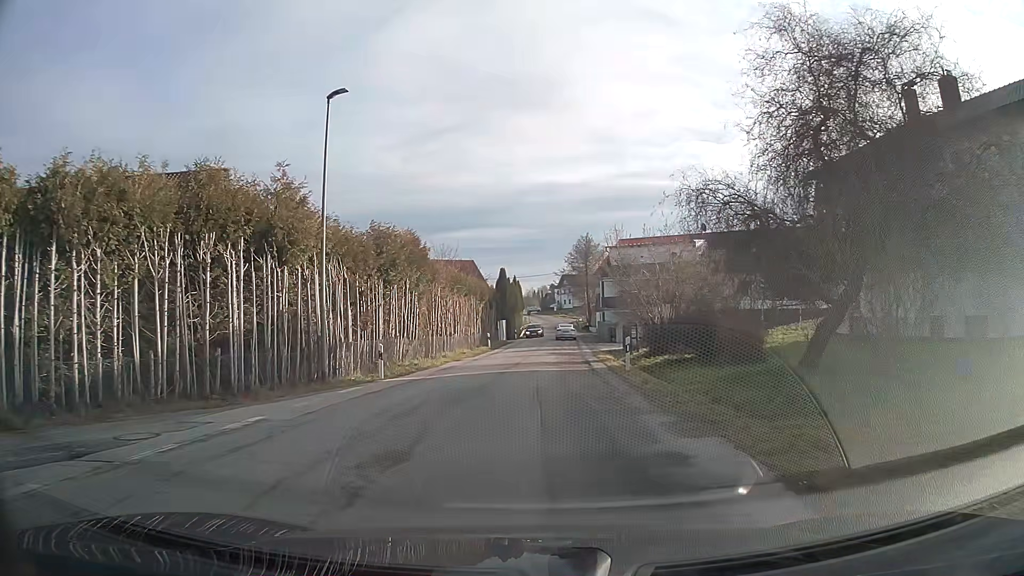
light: Day
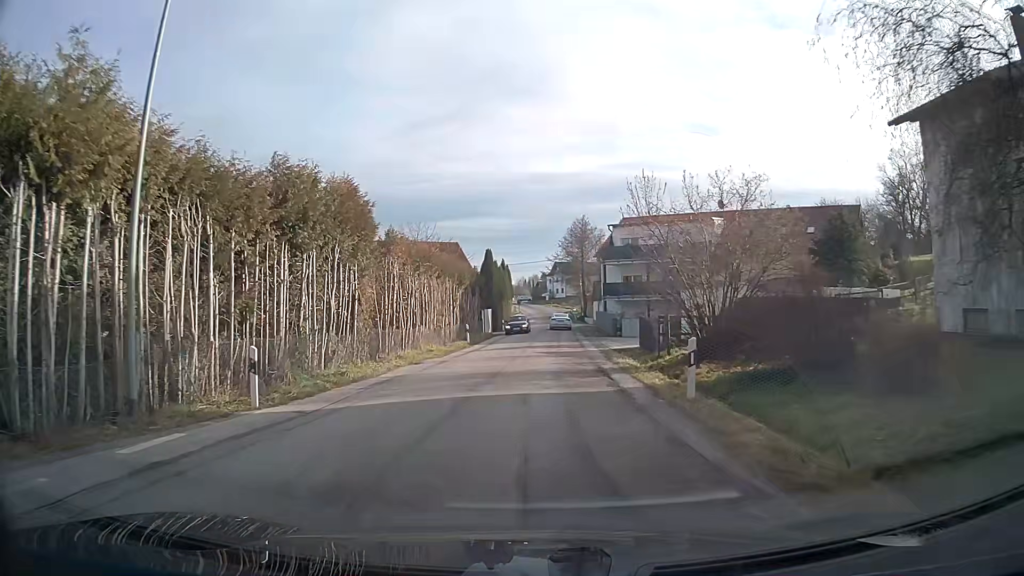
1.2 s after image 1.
(+0.1, +9.0) m; +1°
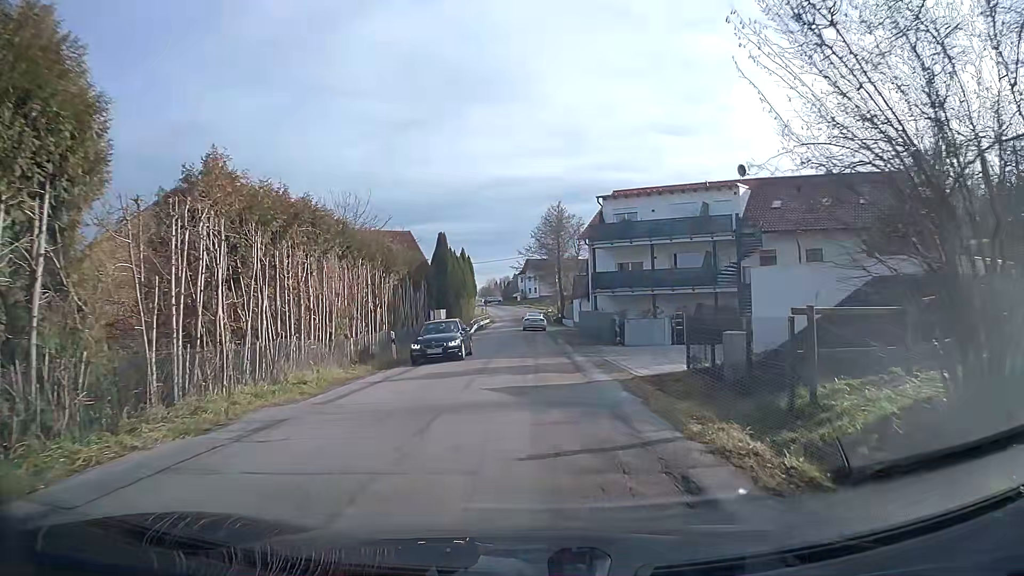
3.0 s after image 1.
(+0.2, +13.6) m; +2°
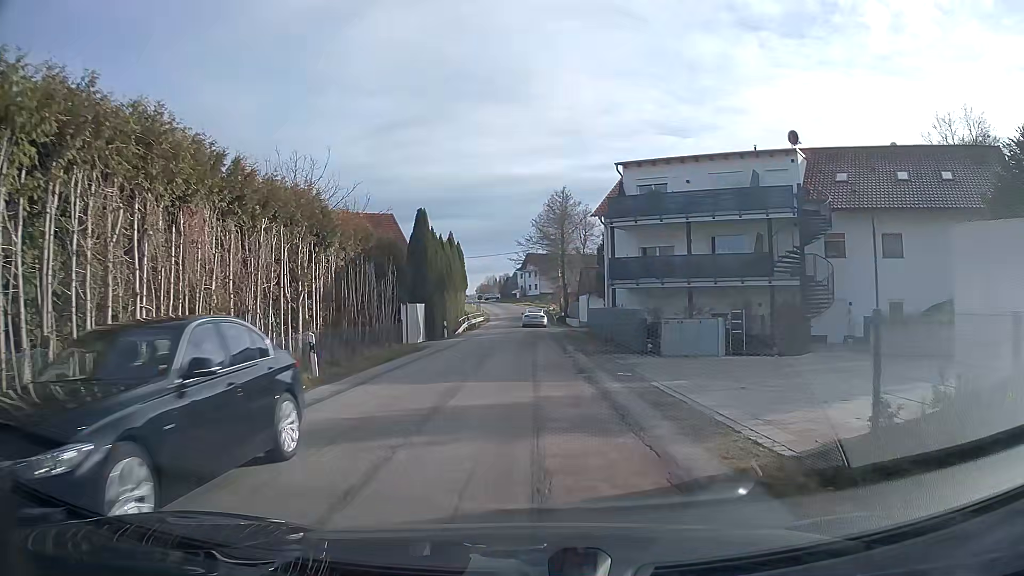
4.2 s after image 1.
(0.0, +9.1) m; 0°
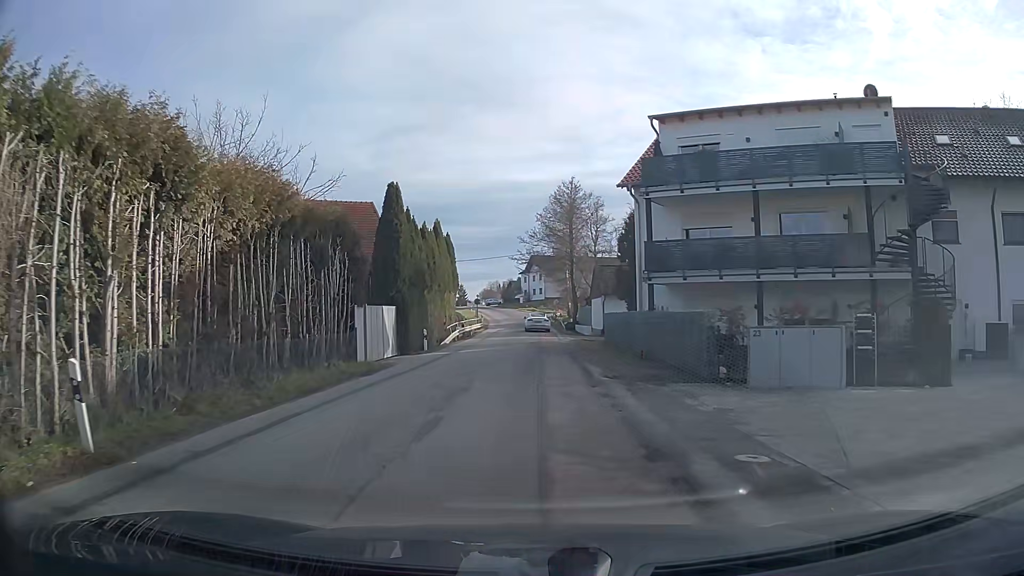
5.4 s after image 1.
(0.0, +9.0) m; 0°
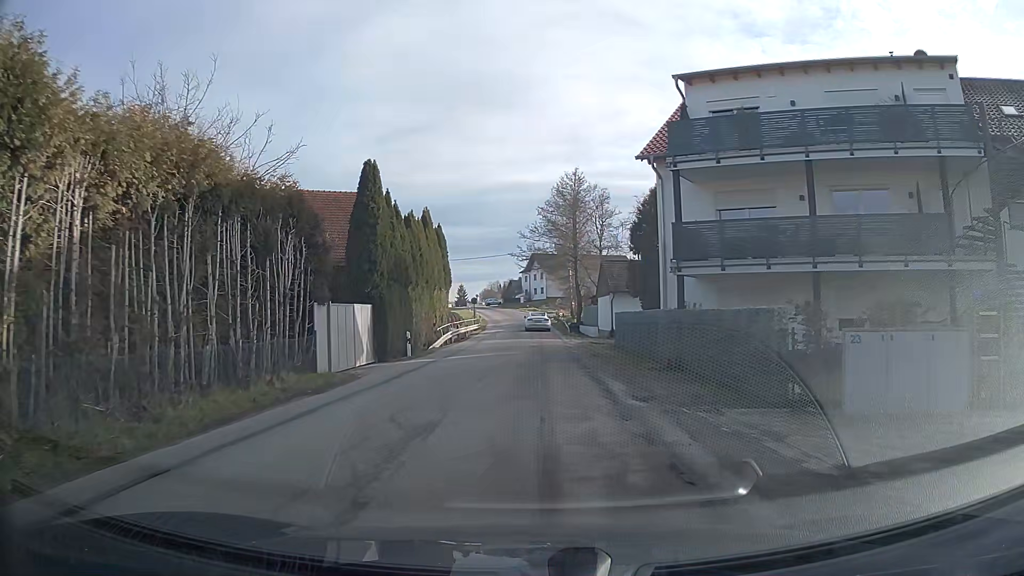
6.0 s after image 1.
(0.0, +4.4) m; 0°
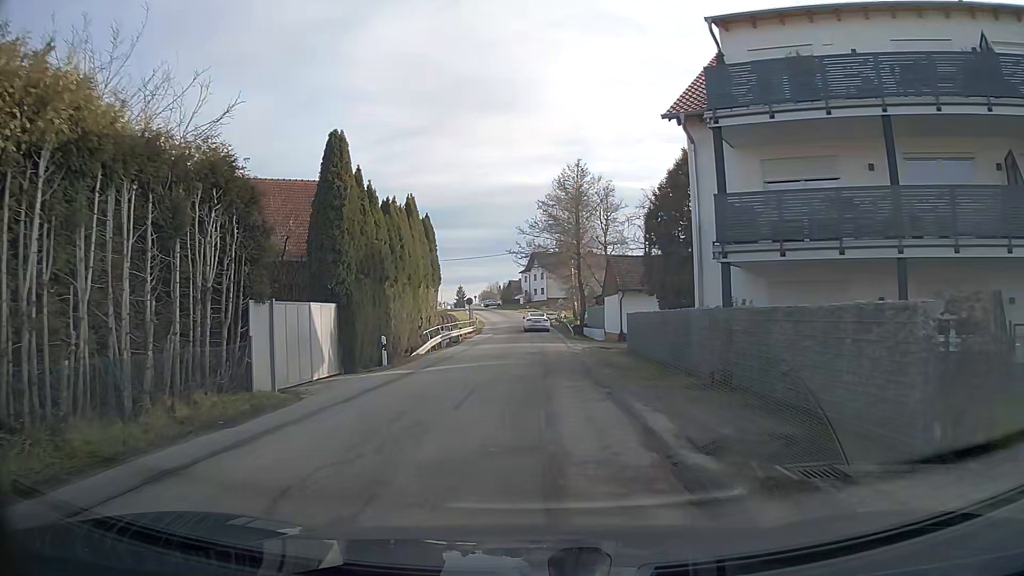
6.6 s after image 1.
(0.0, +4.4) m; 0°
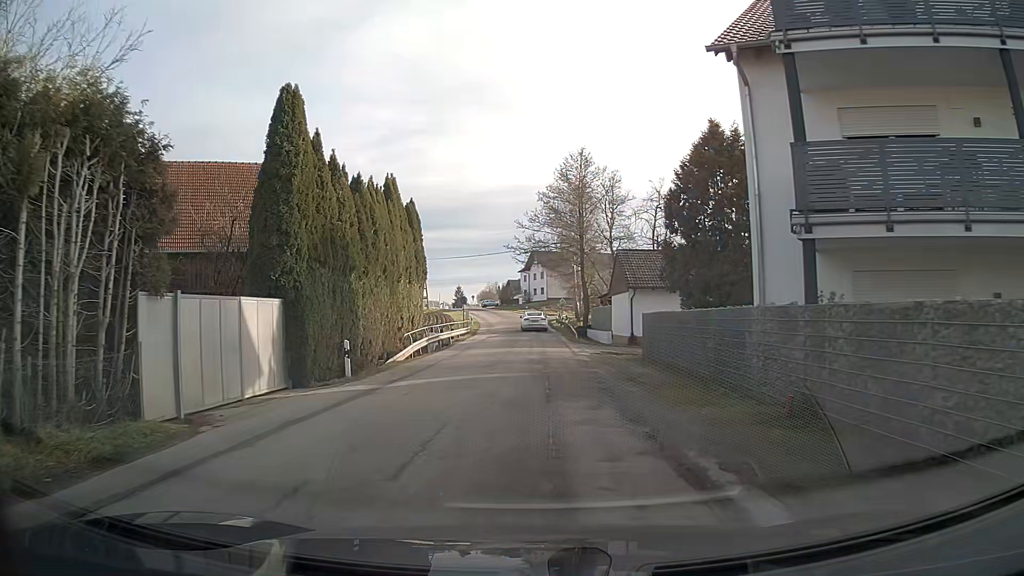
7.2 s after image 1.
(0.0, +4.4) m; 0°
(0, +10) (0, +20) (0, +30) (0, +40) (0, +50) (0, +60) (-1, +70) (-2, +80) (-4, +90) (-6, +100) m
